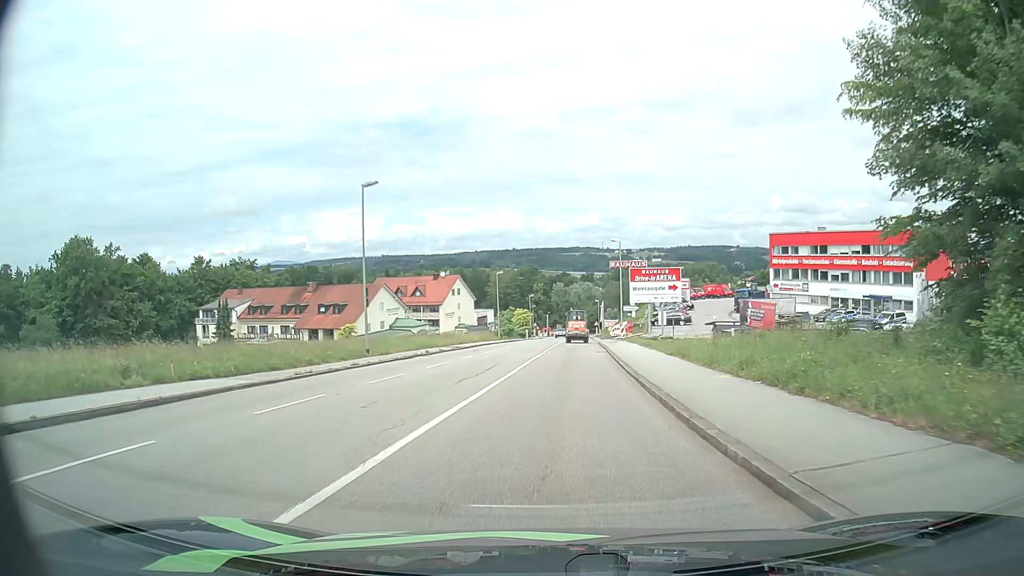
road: tertiary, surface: asphalt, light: Day
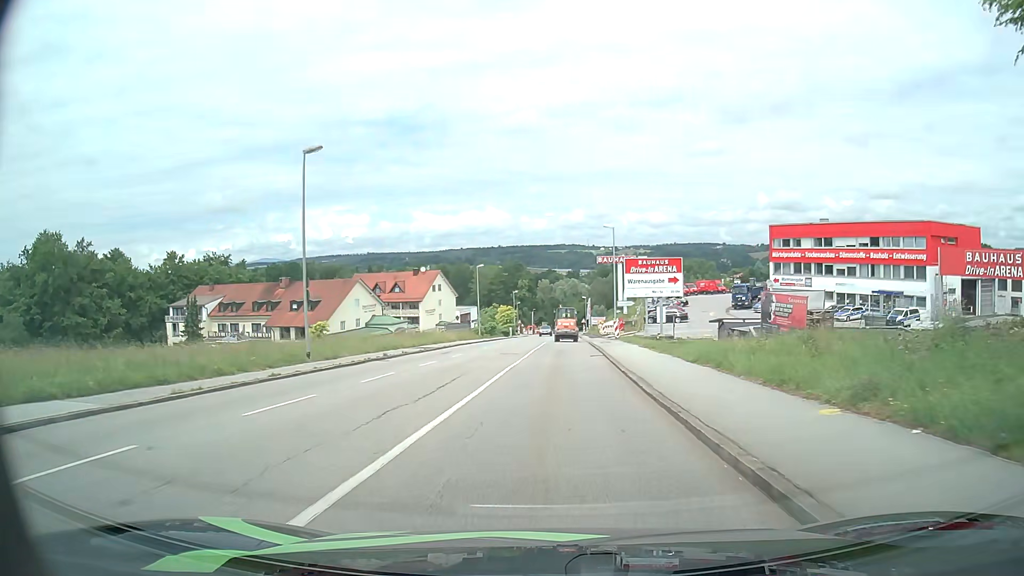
(+0.1, +6.2) m; +2°
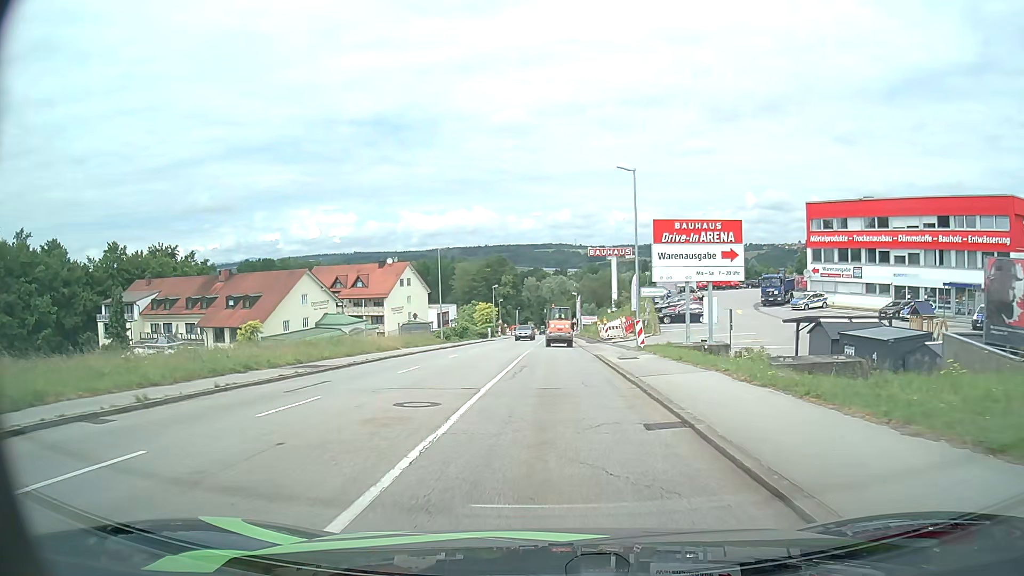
(+0.2, +17.8) m; +1°
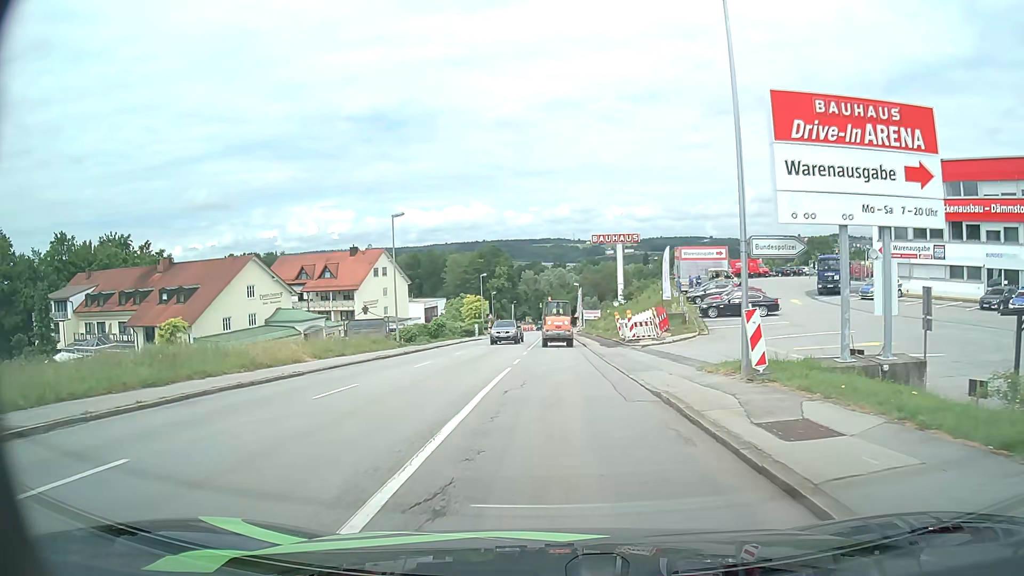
(+0.1, +16.2) m; 0°
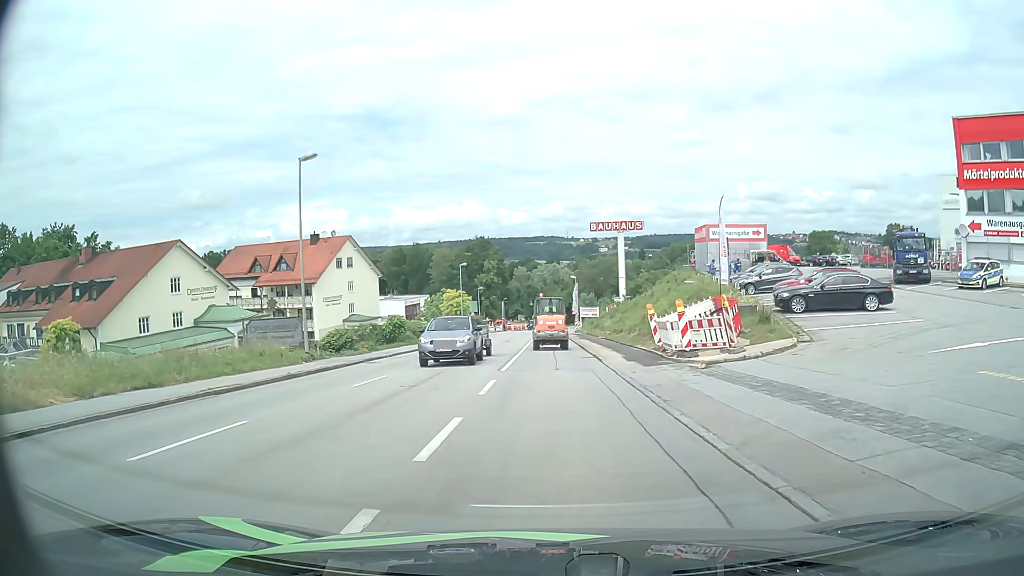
(+0.1, +14.8) m; +1°
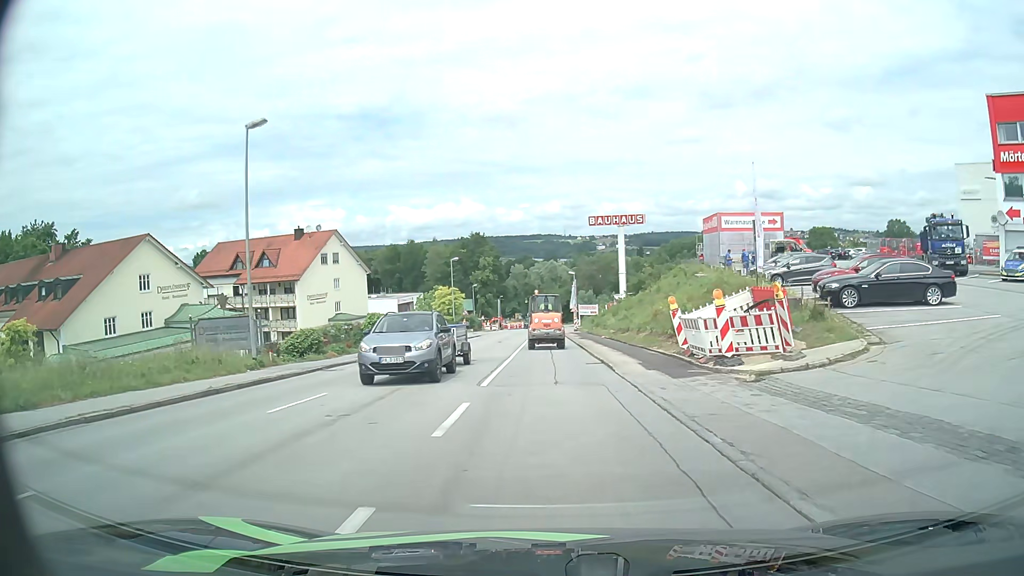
(0.0, +4.8) m; 0°
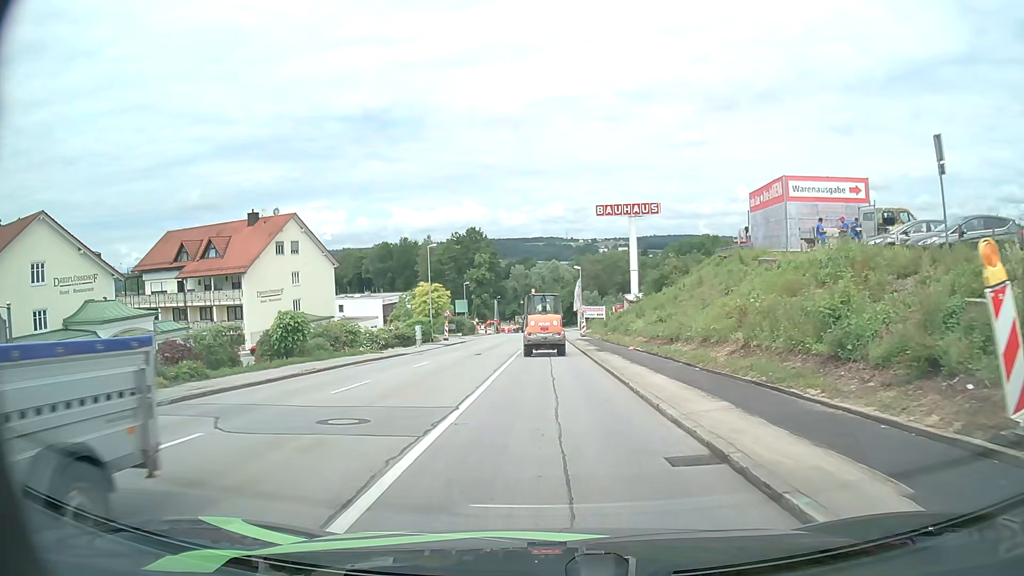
(0.0, +14.3) m; 0°
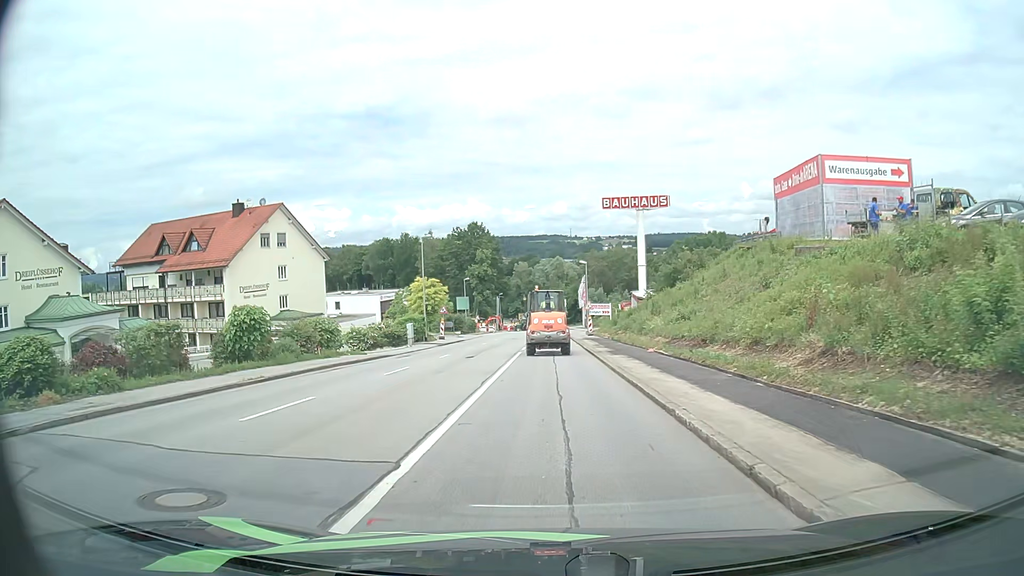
(0.0, +4.6) m; 0°
(0, +10) (0, +20) (0, +30) (0, +40) (0, +50) (0, +60) (0, +70) (0, +80) (0, +90) (0, +100) m
